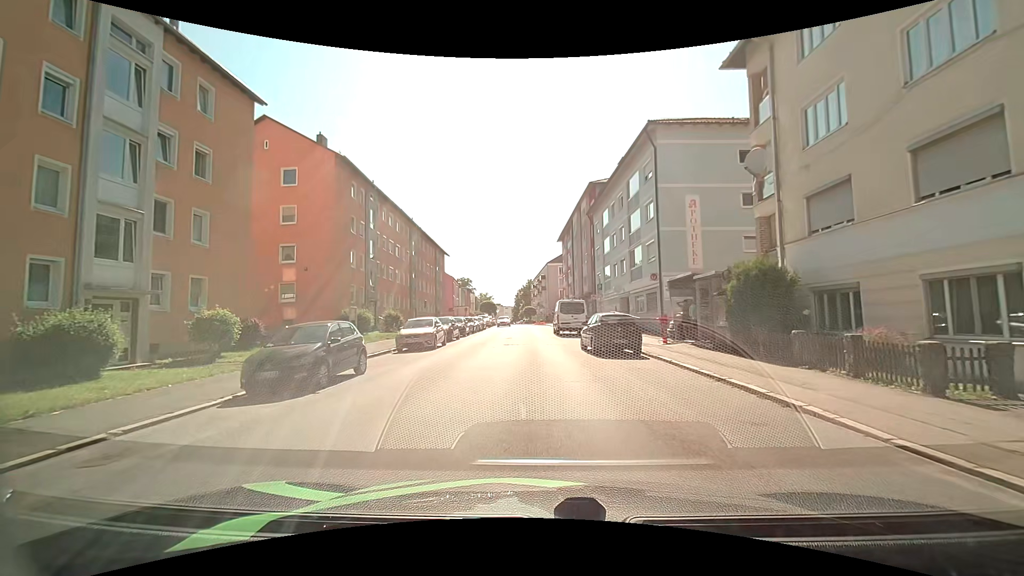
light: Day
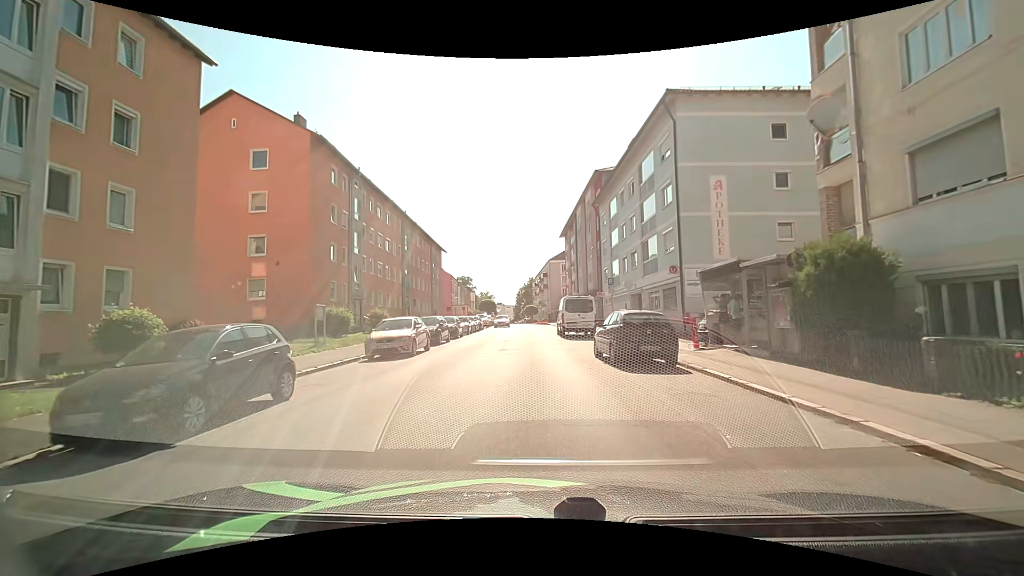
(+0.1, +4.1) m; +1°
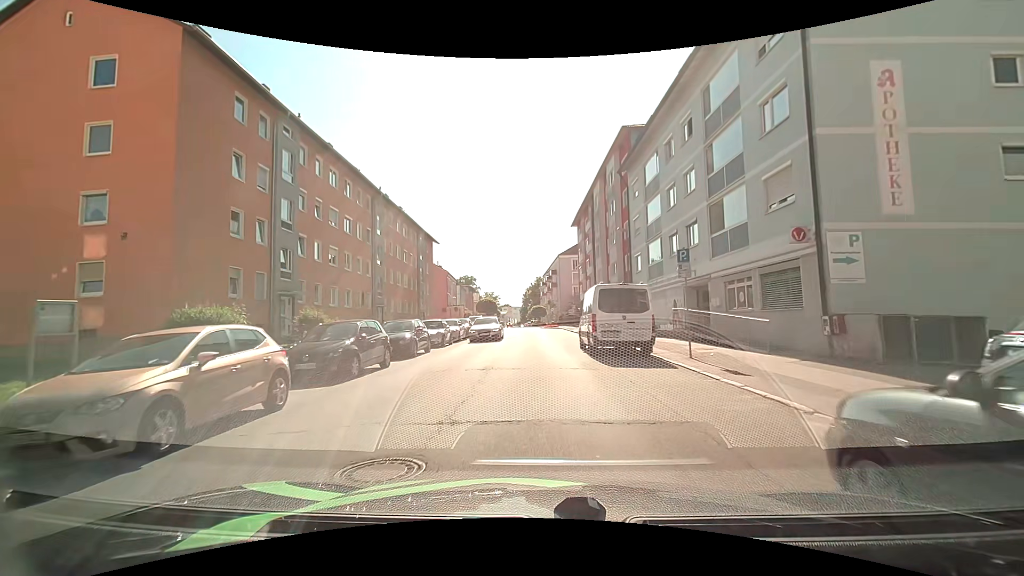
(0.0, +12.5) m; -1°
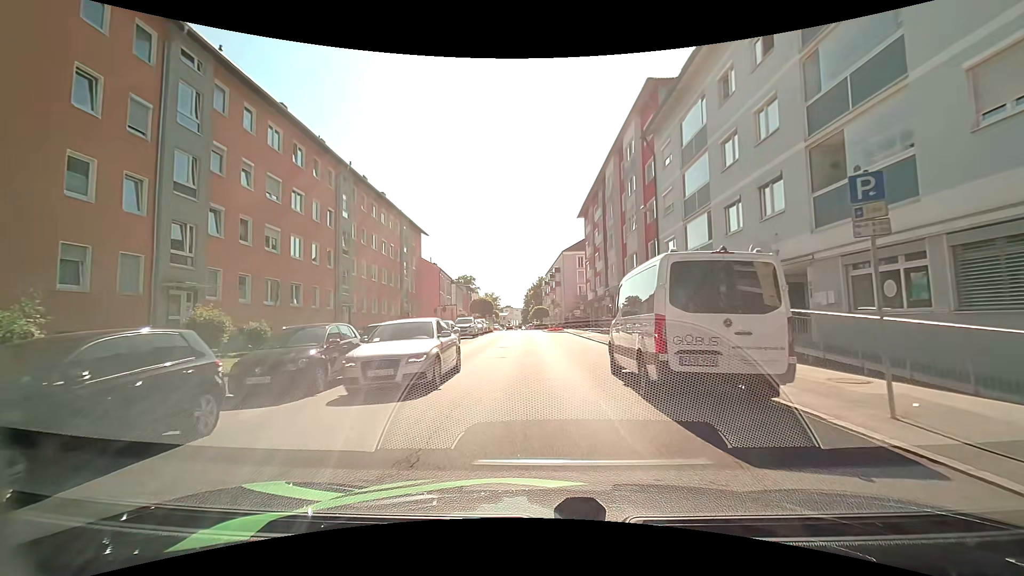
(+0.1, +8.3) m; 0°
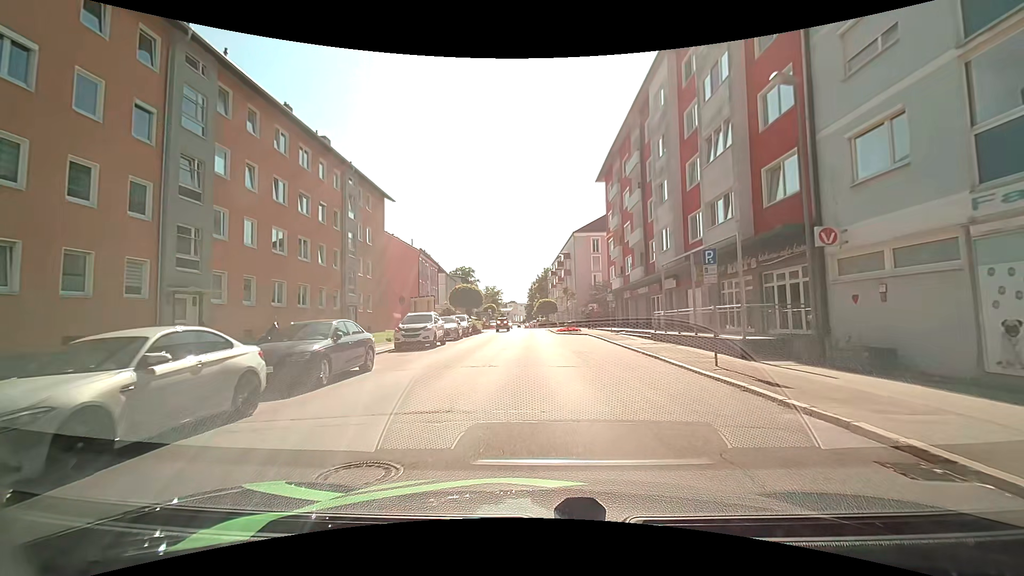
(-0.1, +16.9) m; -1°
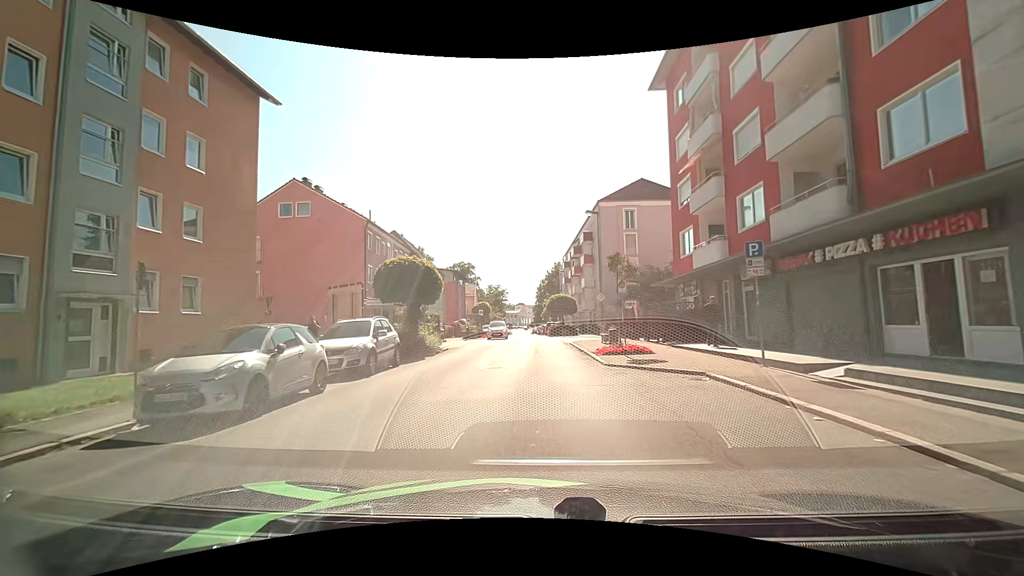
(-0.2, +22.1) m; 0°
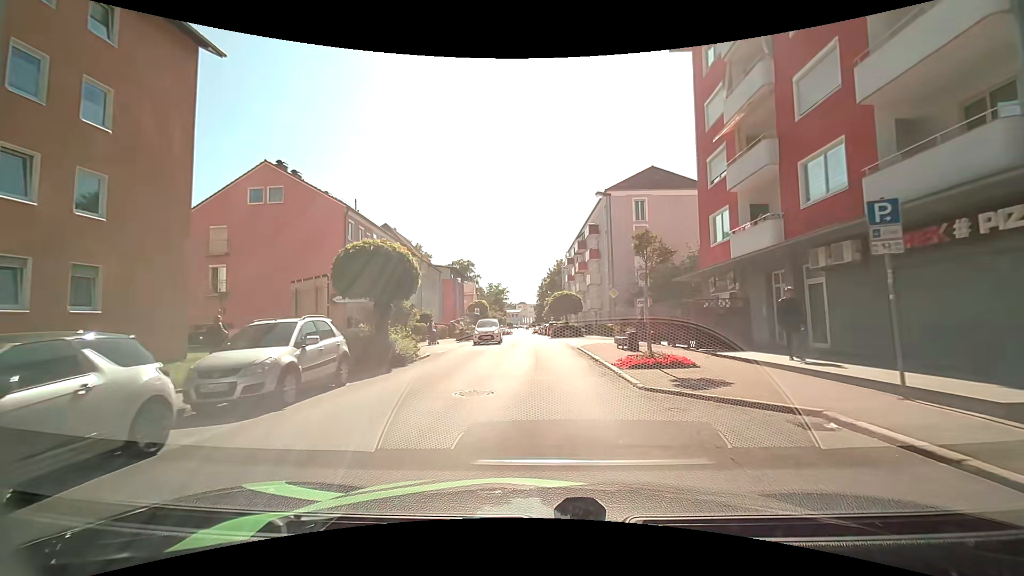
(-0.1, +4.6) m; -1°
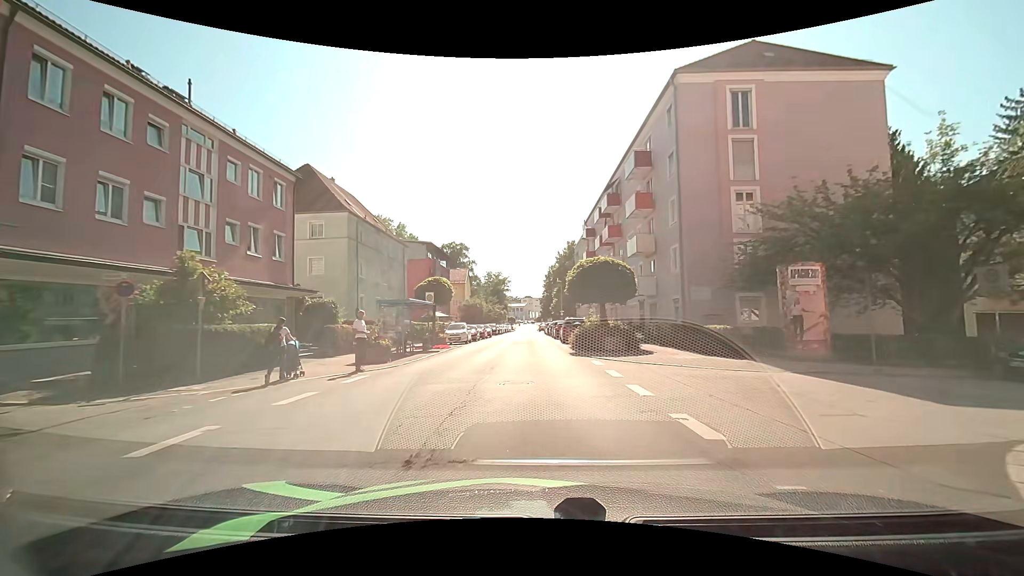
(-0.1, +23.7) m; -1°
(0, +10) (0, +20) (-1, +30) (-1, +40) (-1, +50) (-1, +60) (-2, +70) (-2, +80) (-2, +90) (-2, +100) m
